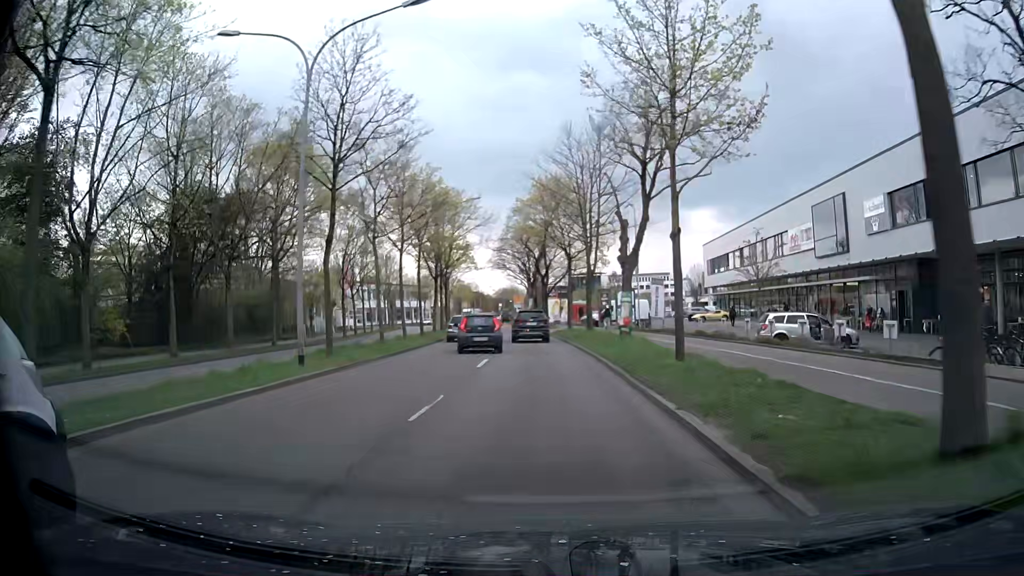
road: primary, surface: asphalt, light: Day
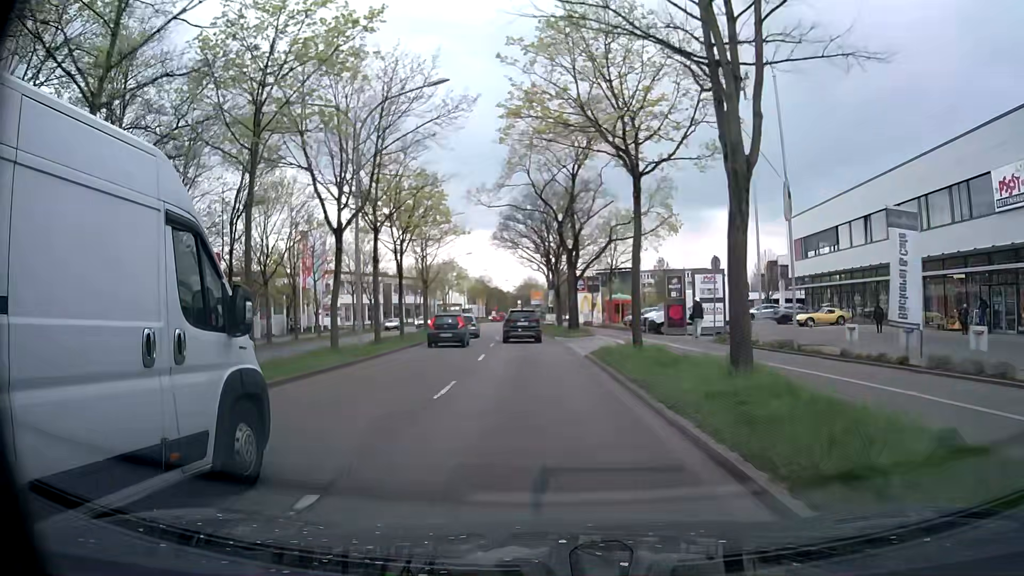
(-0.3, +25.0) m; -2°
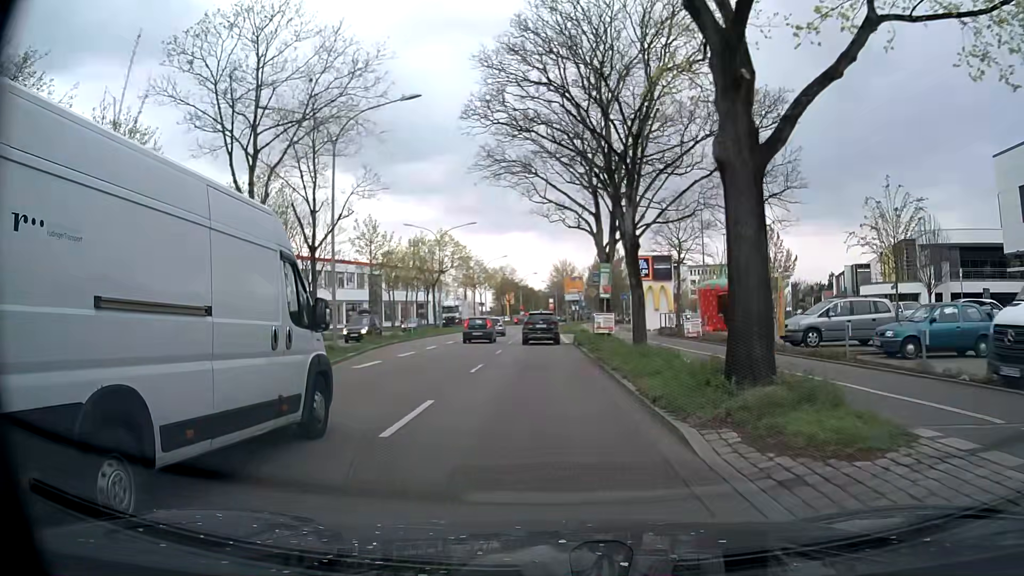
(-0.8, +30.9) m; -3°
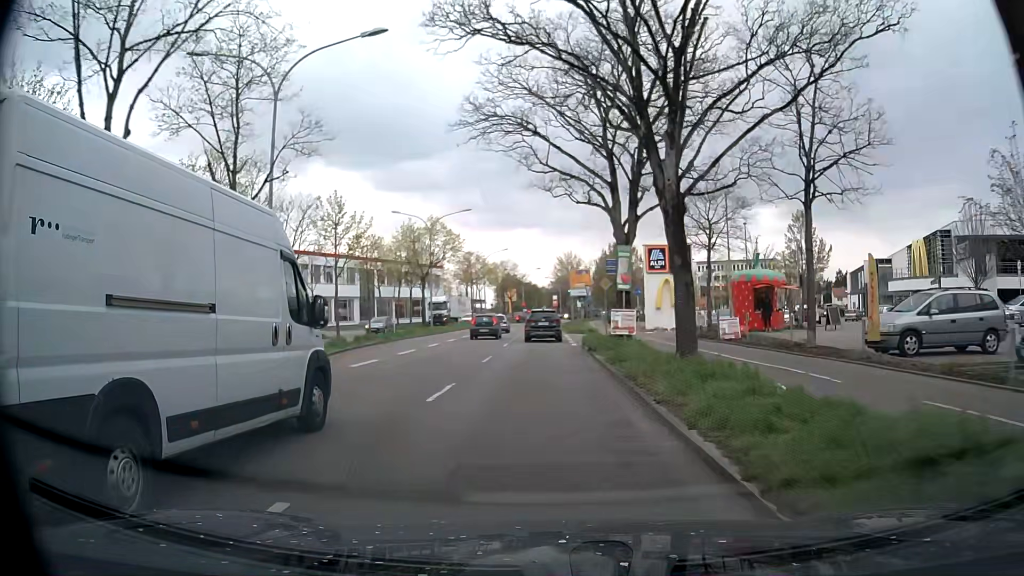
(0.0, +6.3) m; 0°
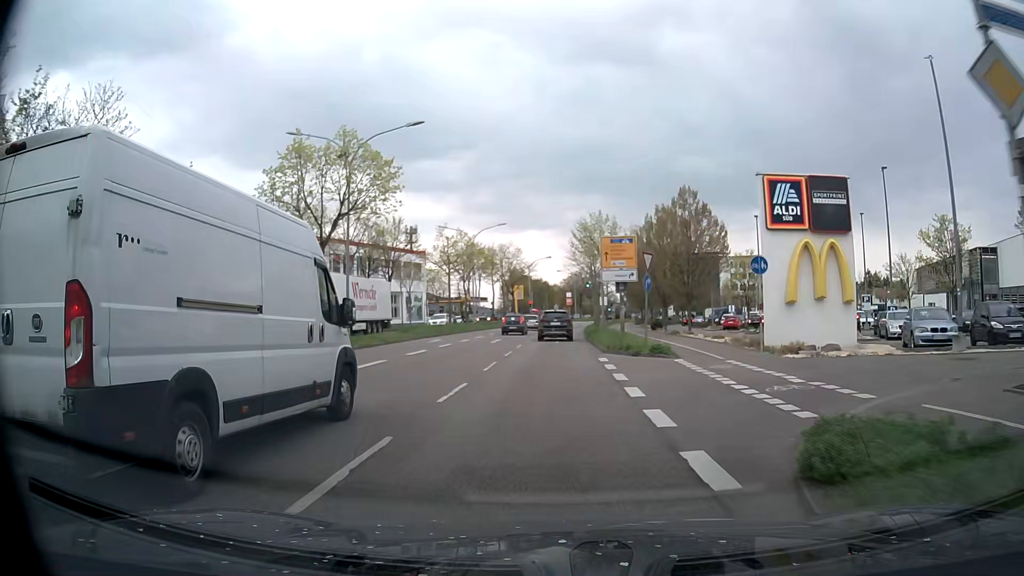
(-0.4, +25.2) m; -1°
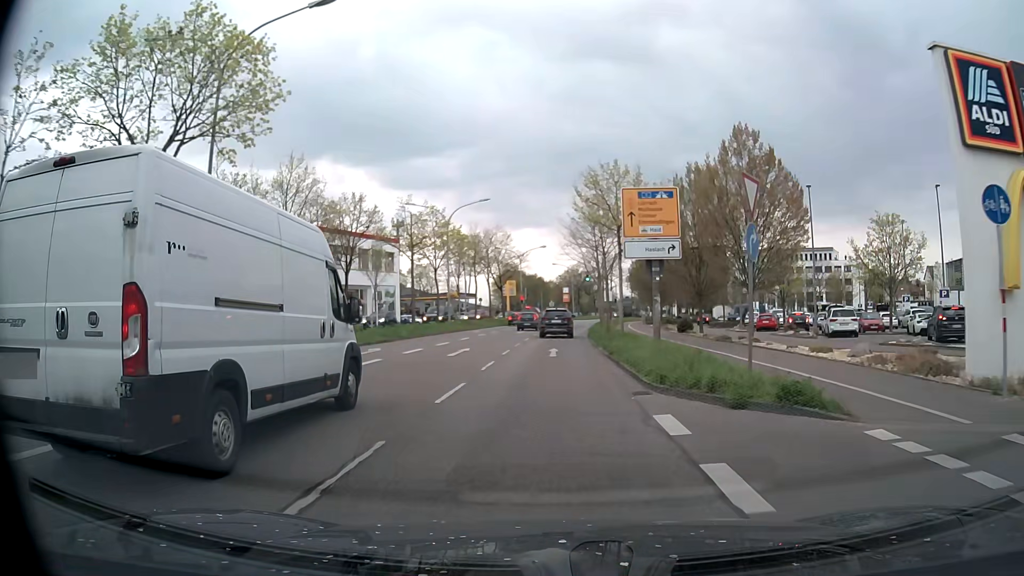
(0.0, +12.6) m; 0°
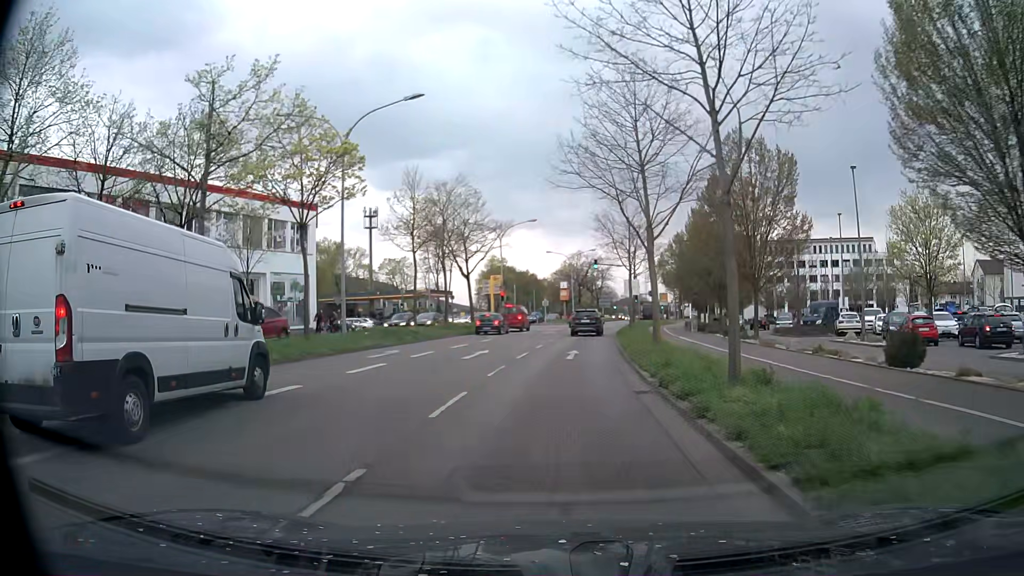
(0.0, +25.4) m; 0°
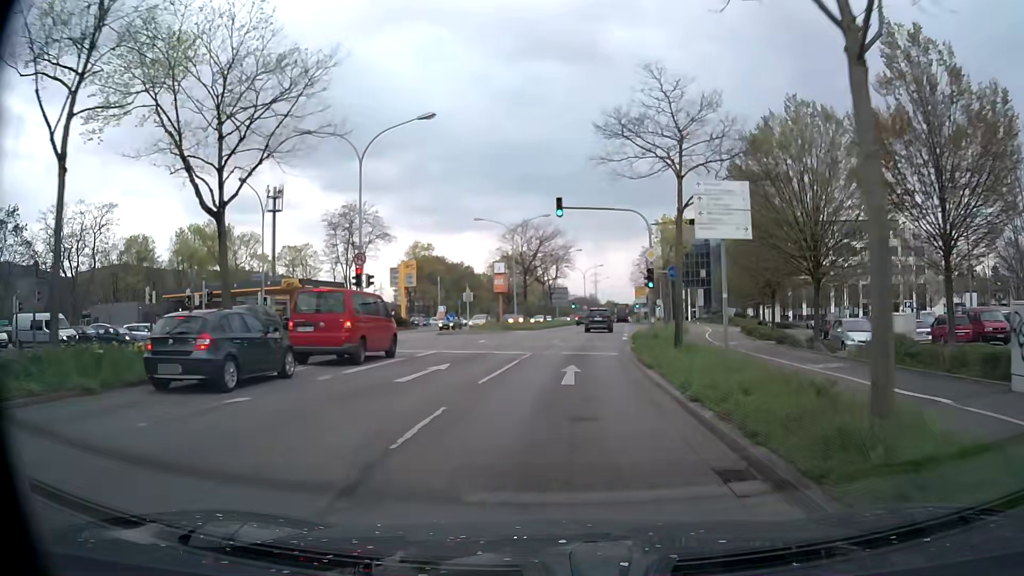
(+1.1, +32.6) m; +4°
(0, +10) (+1, +20) (+2, +30) (+3, +40) (+4, +50) (+5, +60) (+7, +70) (+8, +80) (+9, +89) (+10, +99) m
